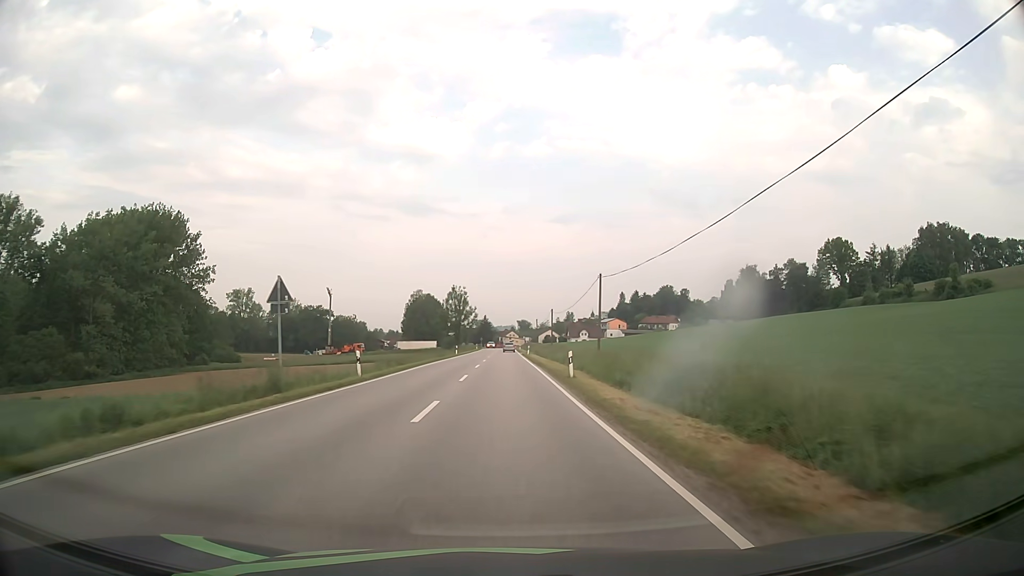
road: secondary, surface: asphalt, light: Day
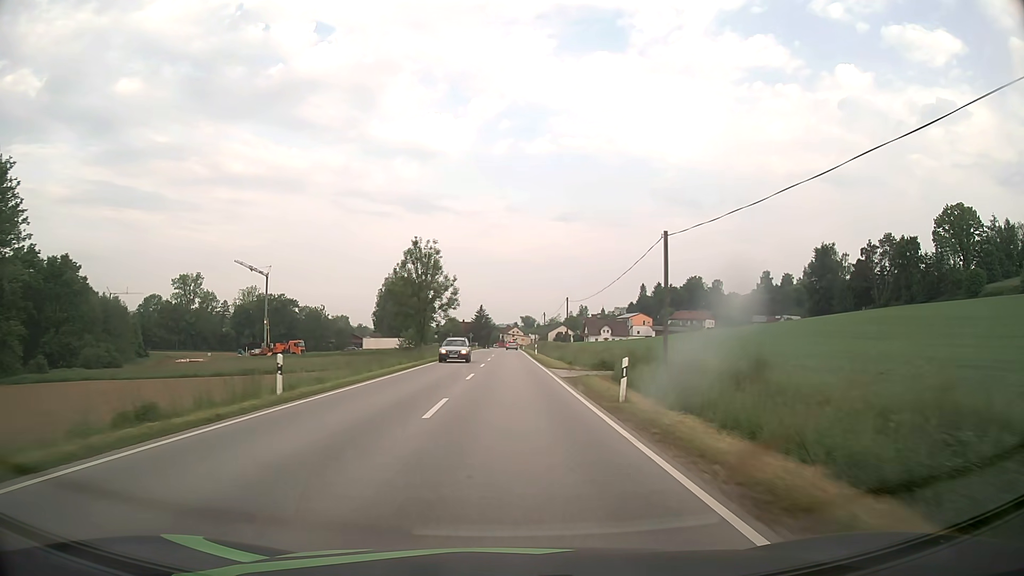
(+0.1, +59.2) m; 0°
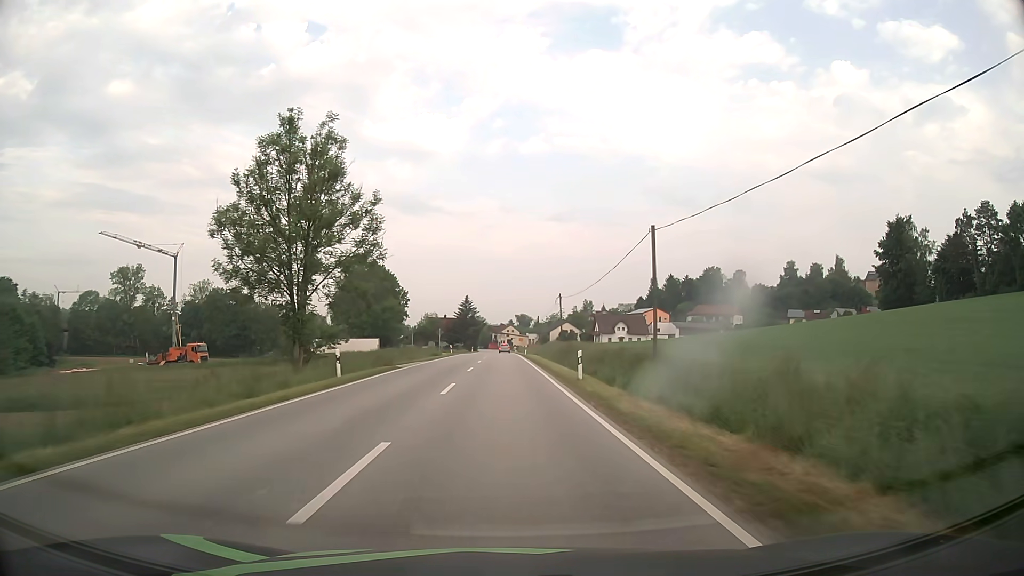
(+0.3, +42.6) m; 0°
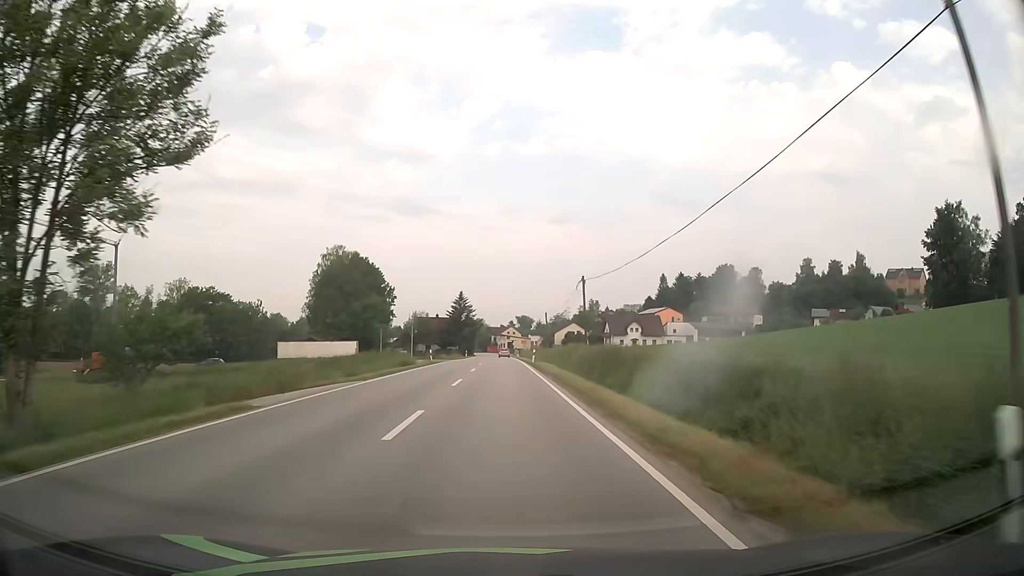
(0.0, +19.7) m; 0°
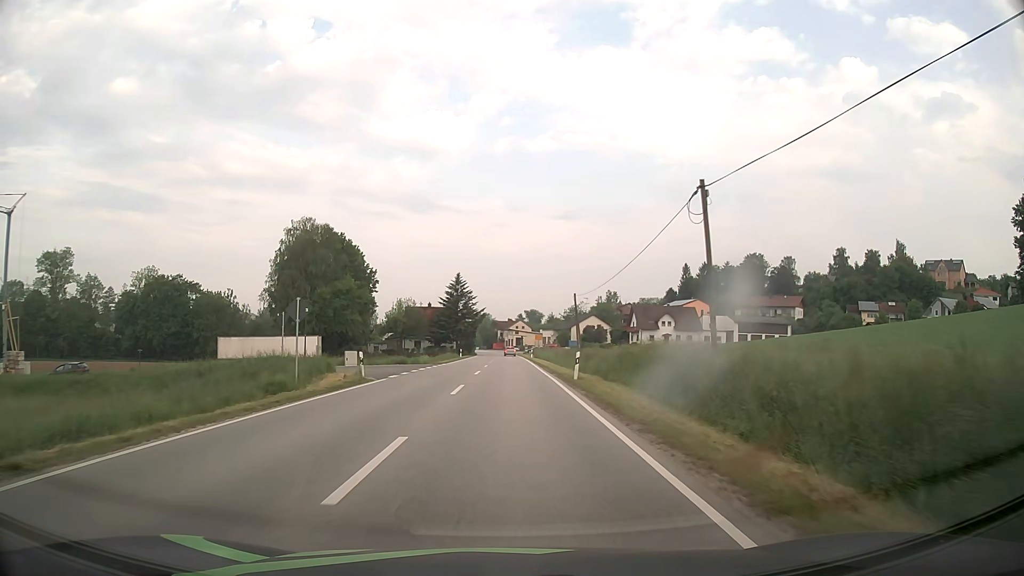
(-0.2, +27.4) m; -1°
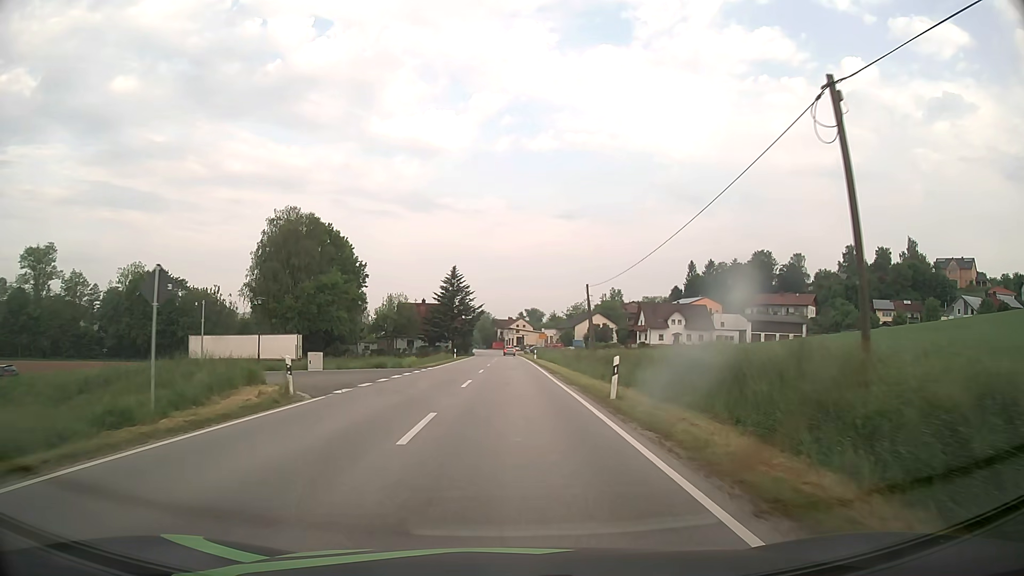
(0.0, +8.6) m; 0°
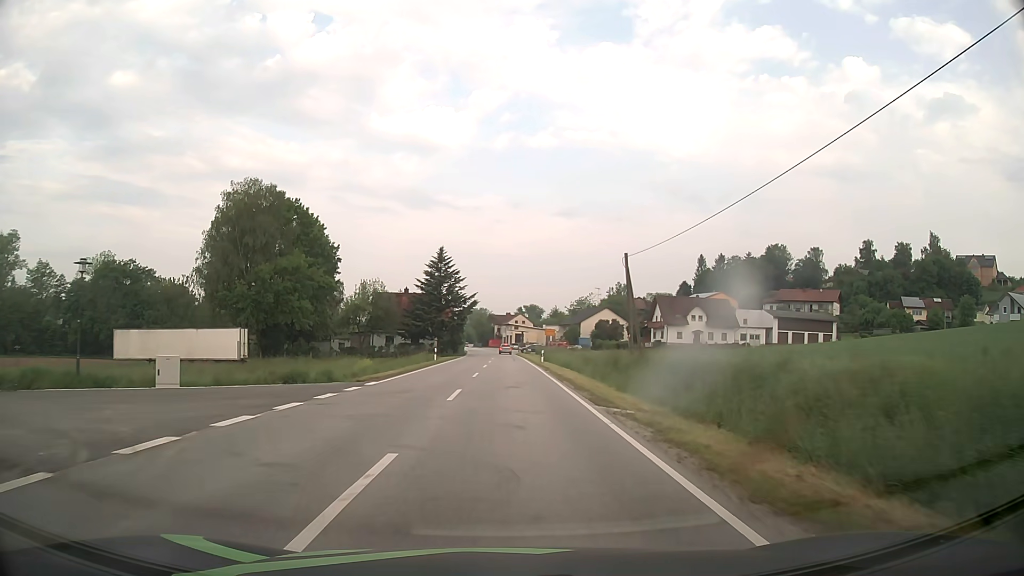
(0.0, +16.6) m; 0°
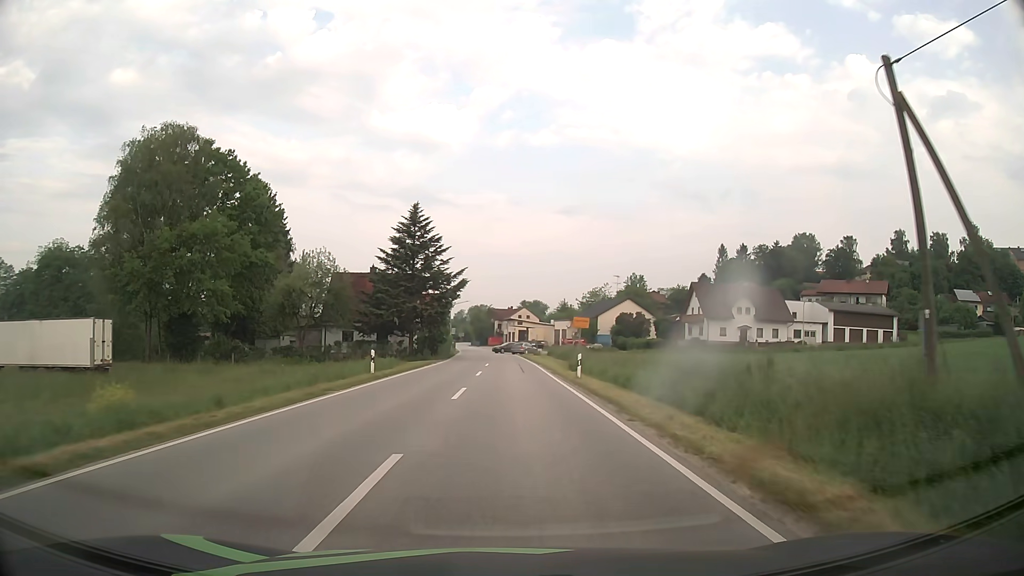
(0.0, +24.0) m; 0°
(0, +10) (0, +20) (0, +30) (0, +40) (0, +50) (0, +60) (0, +70) (-1, +80) (-2, +90) (-3, +100) m
